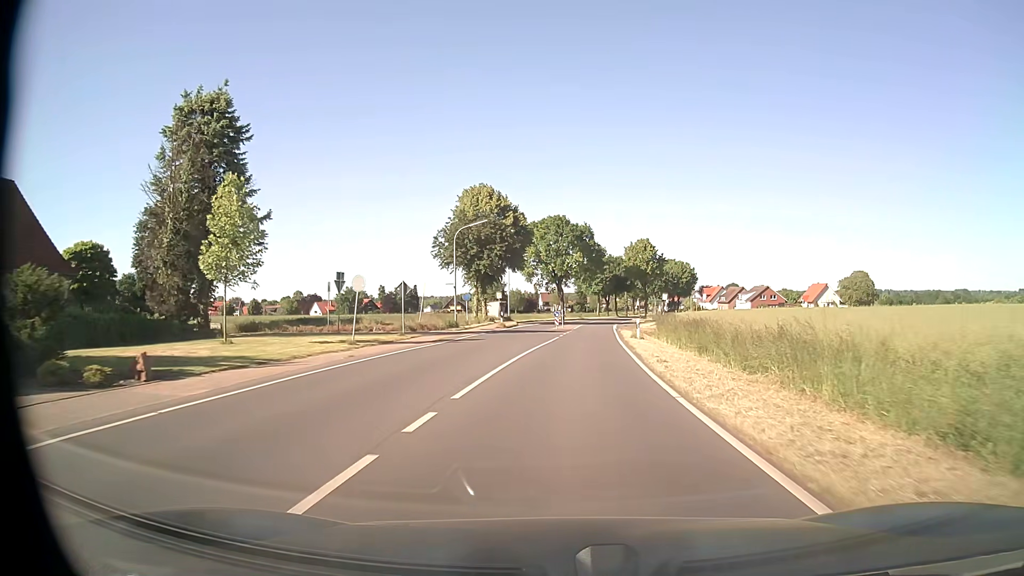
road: tertiary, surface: asphalt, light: Day
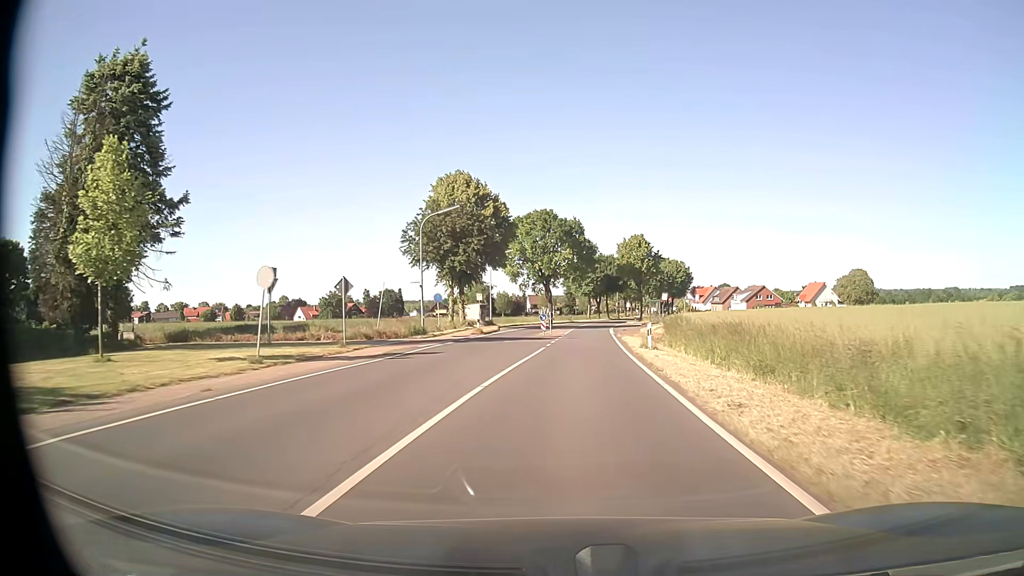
(0.0, +8.1) m; +1°
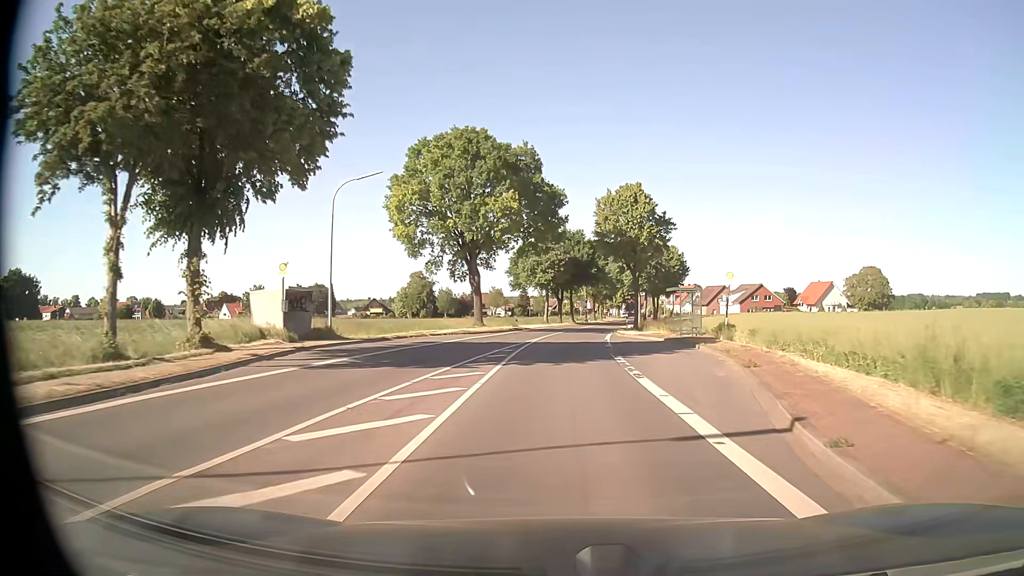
(+1.6, +40.4) m; +4°
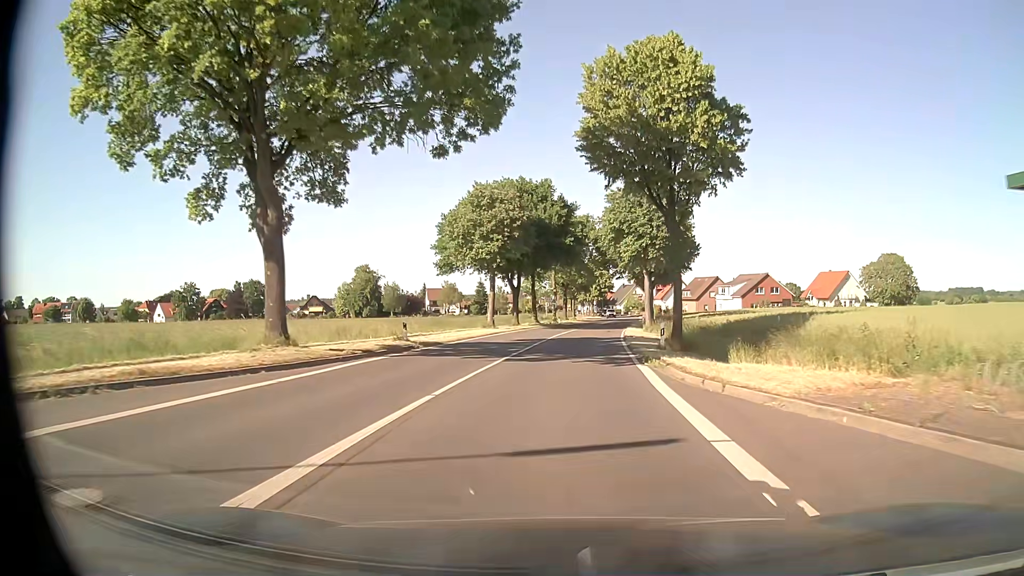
(+0.8, +32.3) m; +3°
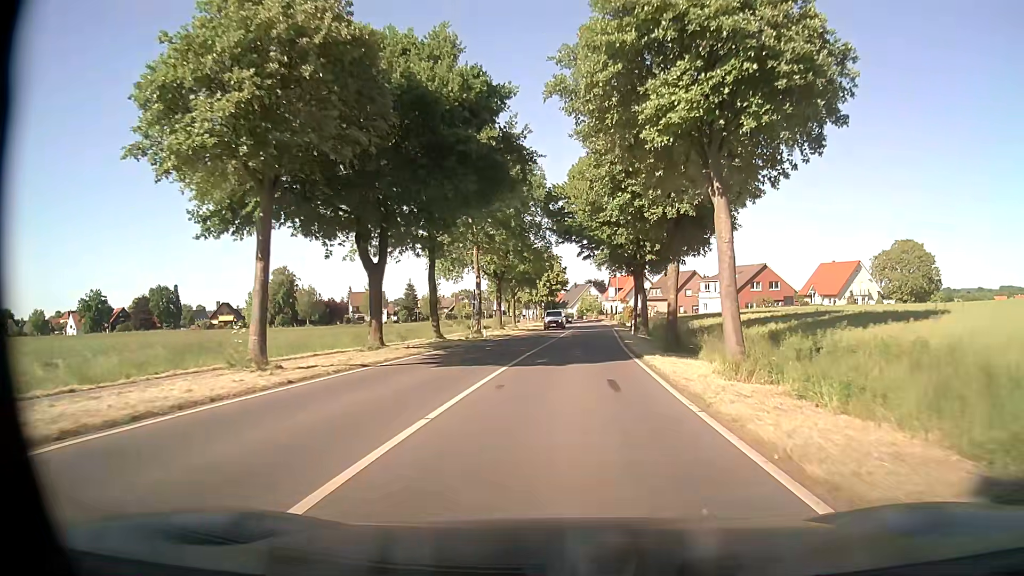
(+1.3, +32.3) m; +5°
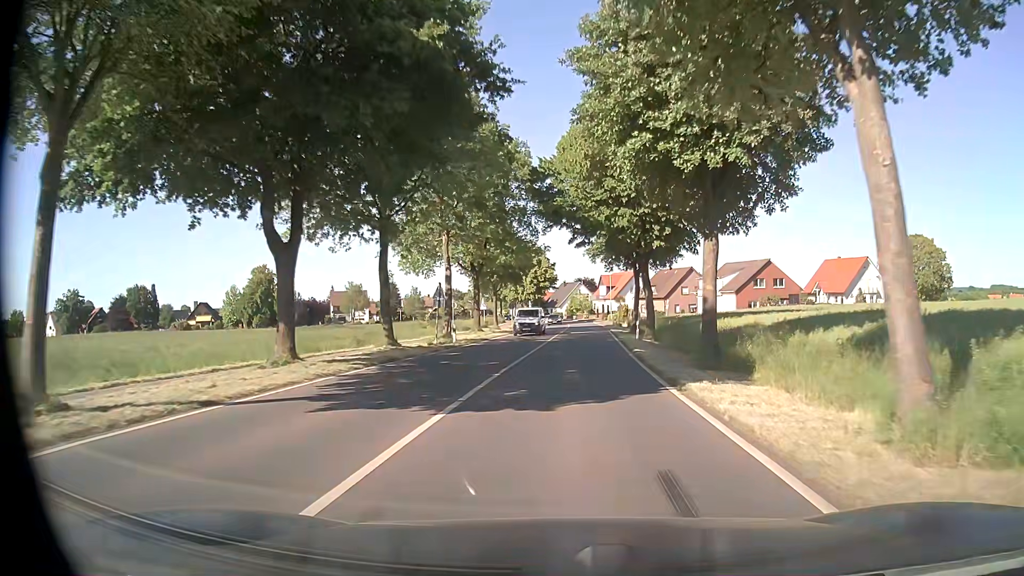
(0.0, +8.1) m; +1°
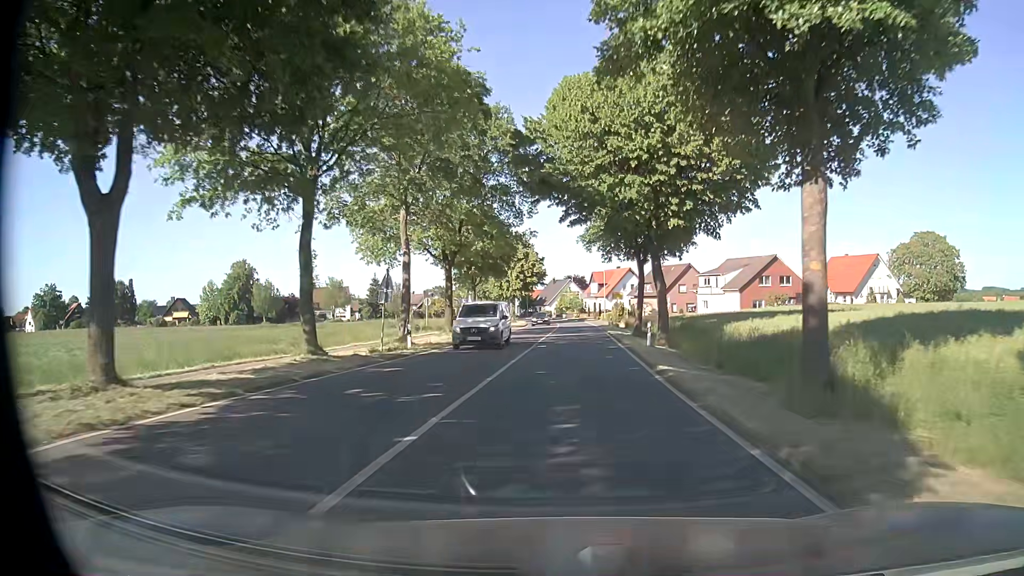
(+0.1, +8.1) m; +1°
